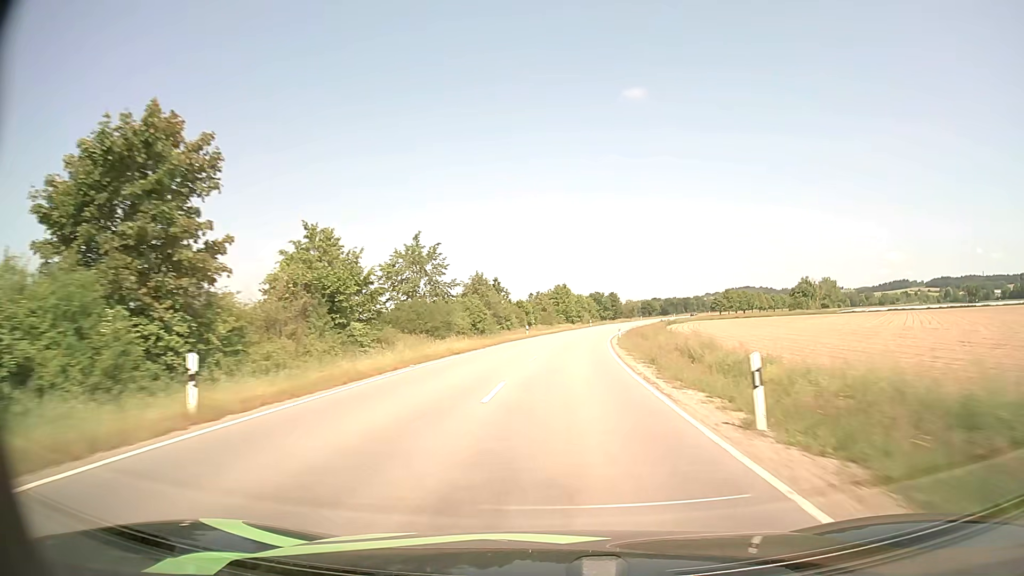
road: tertiary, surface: asphalt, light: Day
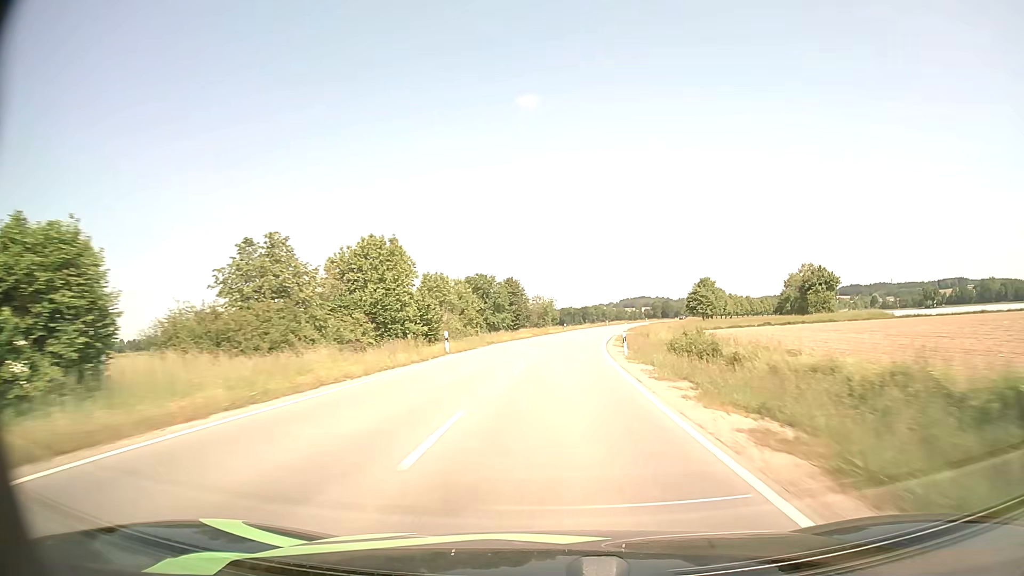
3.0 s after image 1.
(+6.1, +78.1) m; +9°
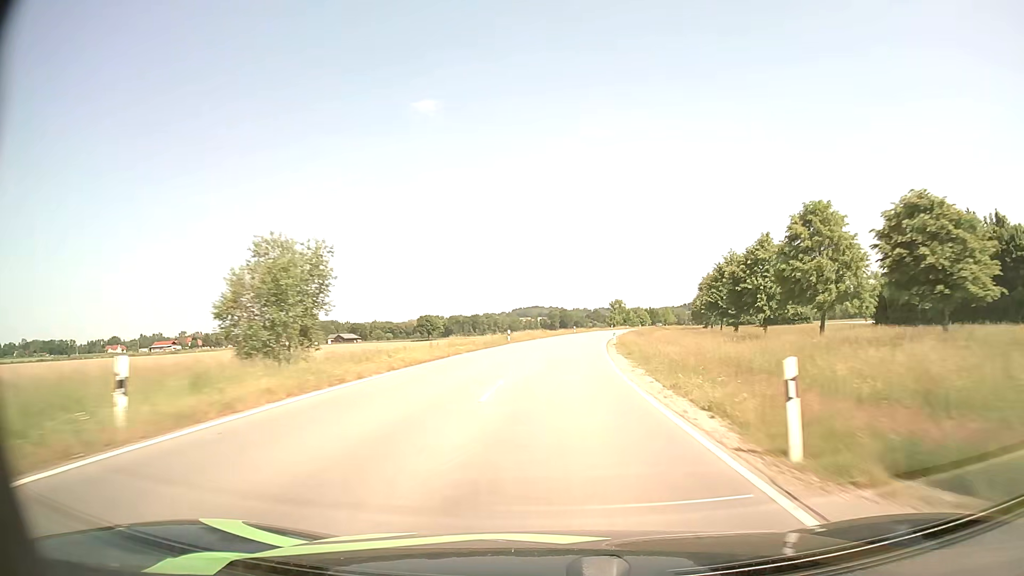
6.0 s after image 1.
(+5.9, +79.2) m; +9°
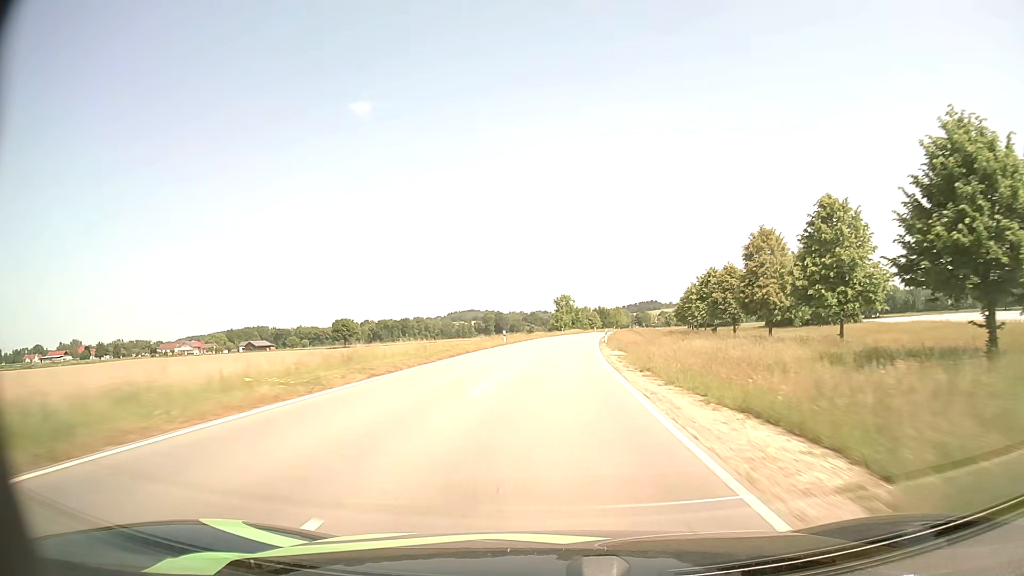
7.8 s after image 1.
(+2.4, +47.8) m; +5°
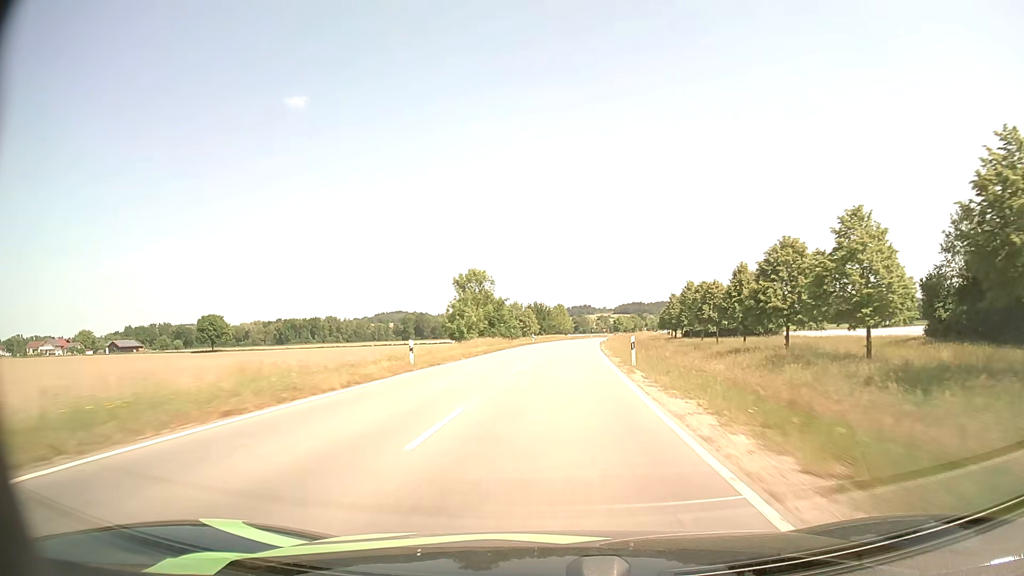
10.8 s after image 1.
(+4.7, +78.1) m; +6°
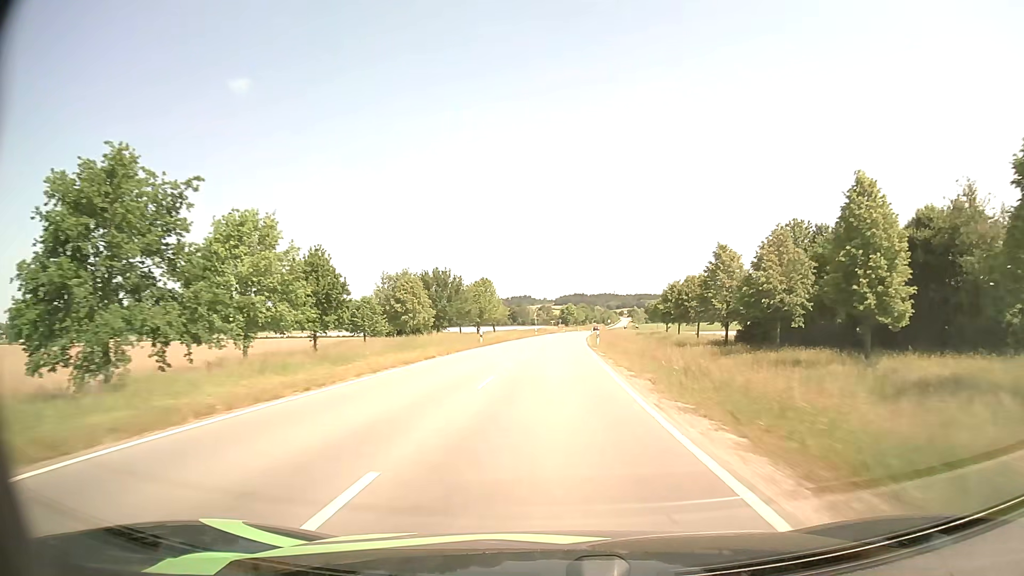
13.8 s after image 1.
(+4.3, +78.1) m; +5°
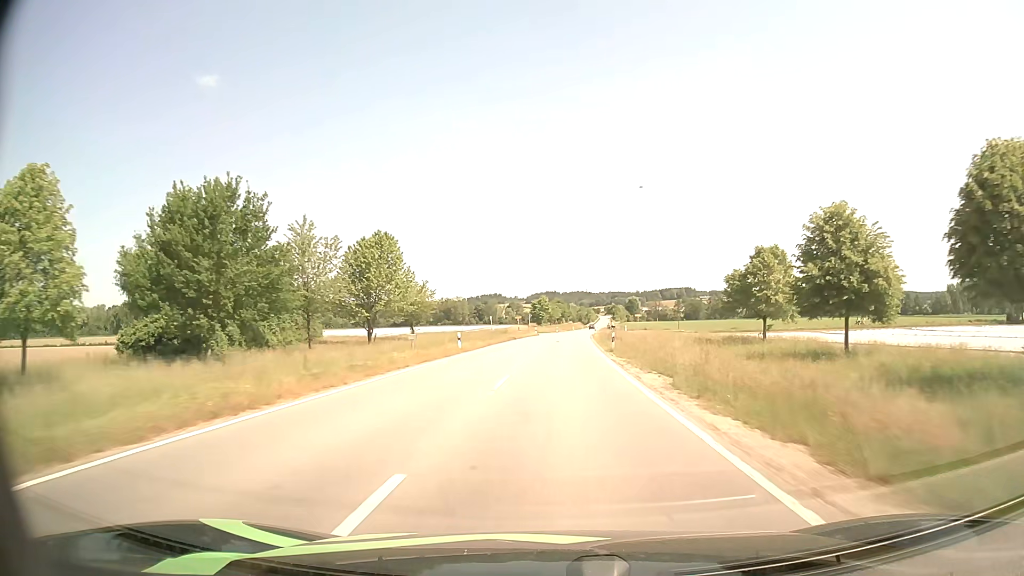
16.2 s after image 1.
(+1.3, +60.5) m; +2°
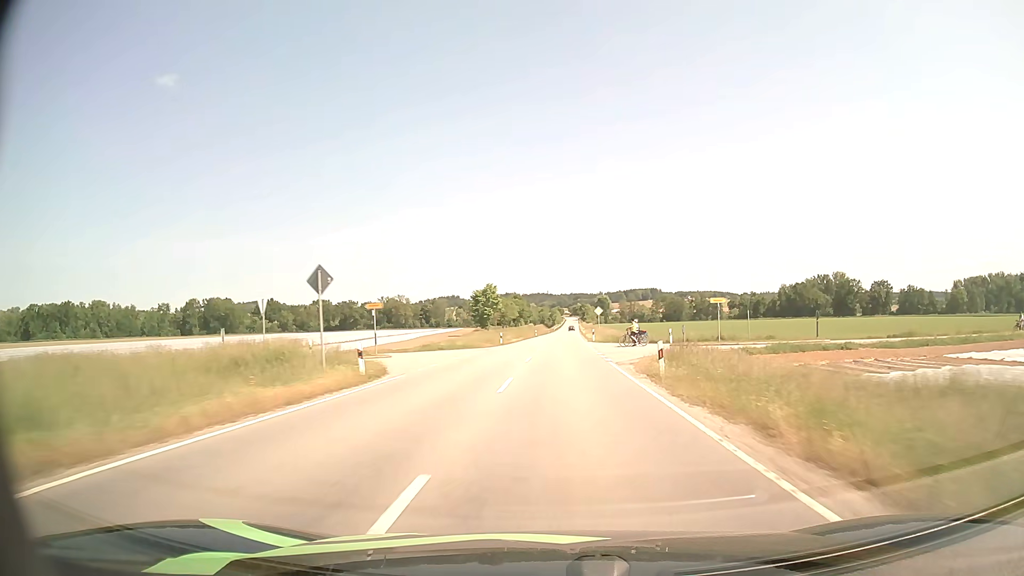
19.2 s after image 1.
(+2.3, +72.9) m; +3°
(0, +10) (0, +20) (0, +30) (+1, +40) (+1, +50) (+1, +60) (+1, +70) (+2, +80) (+2, +90) (+3, +100) m
